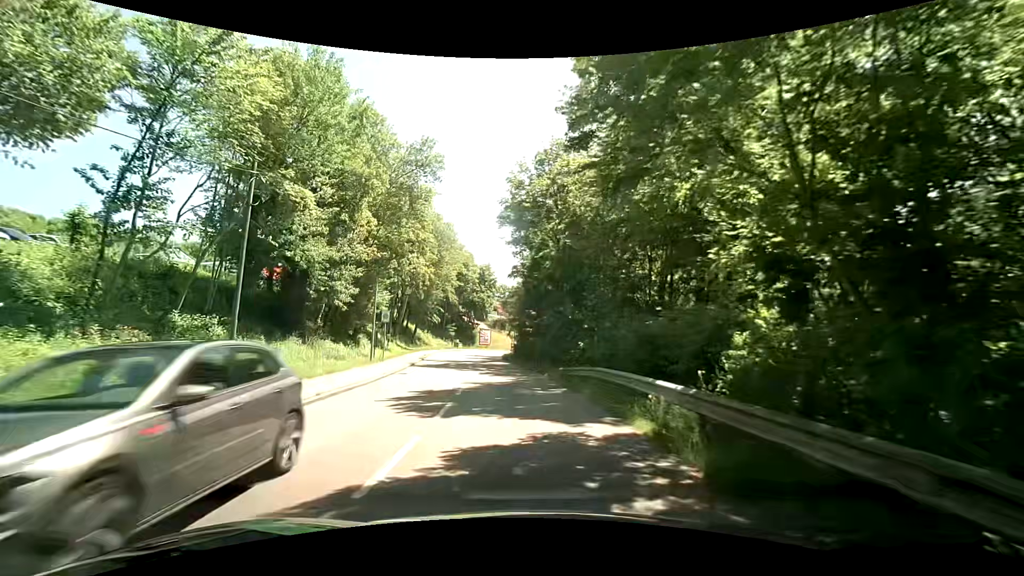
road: residential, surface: asphalt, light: Day
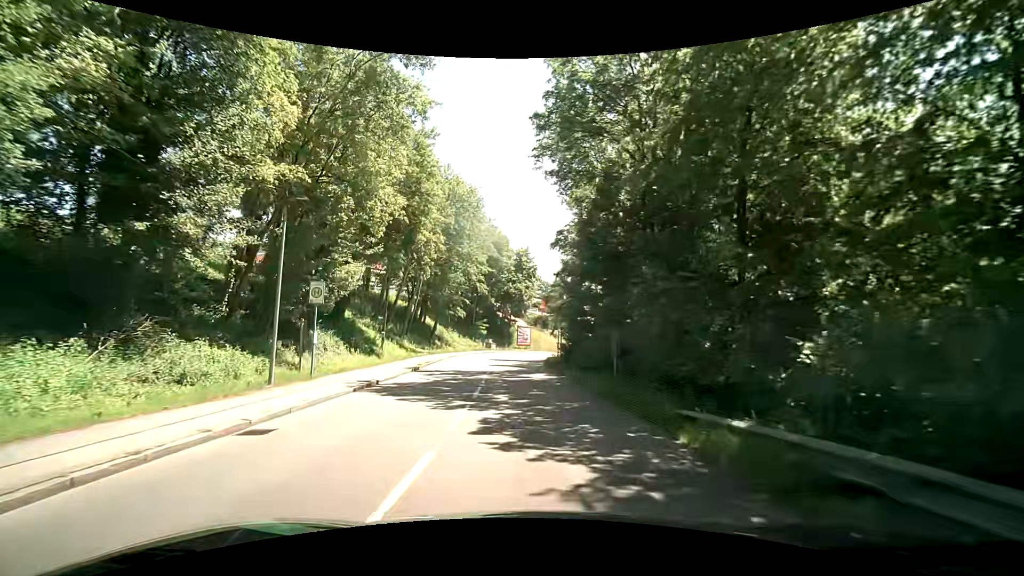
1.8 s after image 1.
(-0.6, +14.8) m; -5°
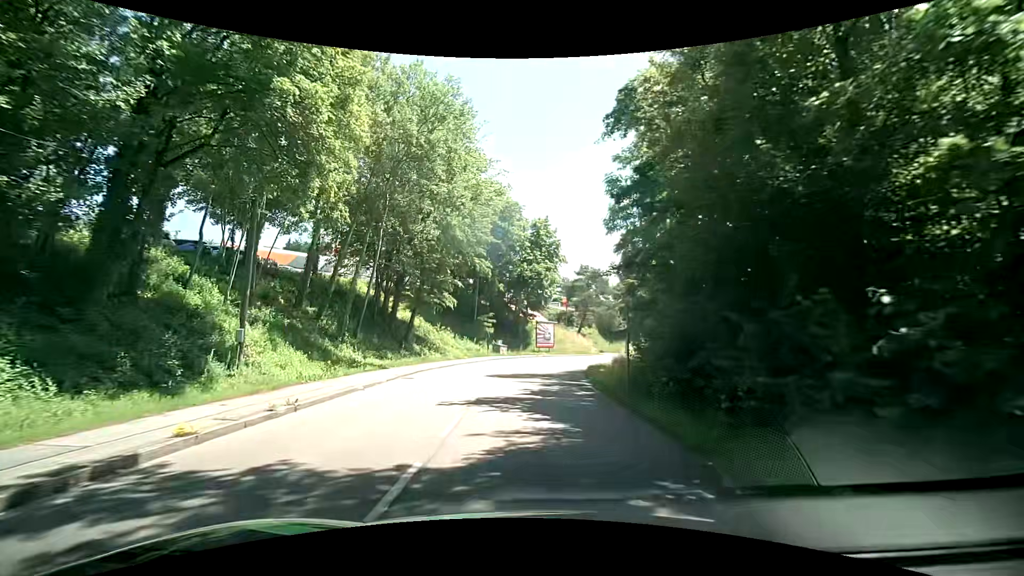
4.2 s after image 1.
(-0.3, +18.5) m; -1°
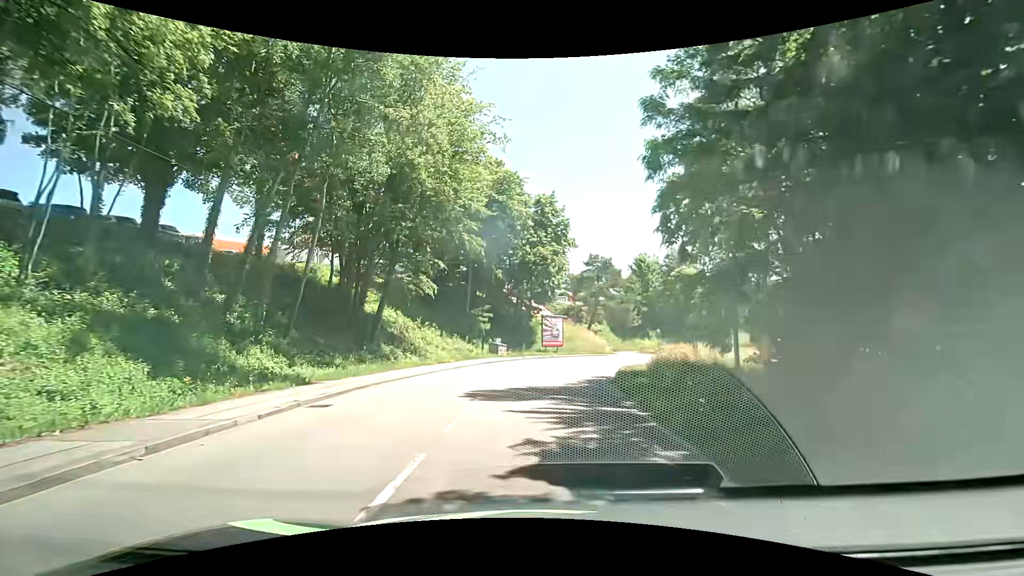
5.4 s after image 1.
(0.0, +8.6) m; -1°
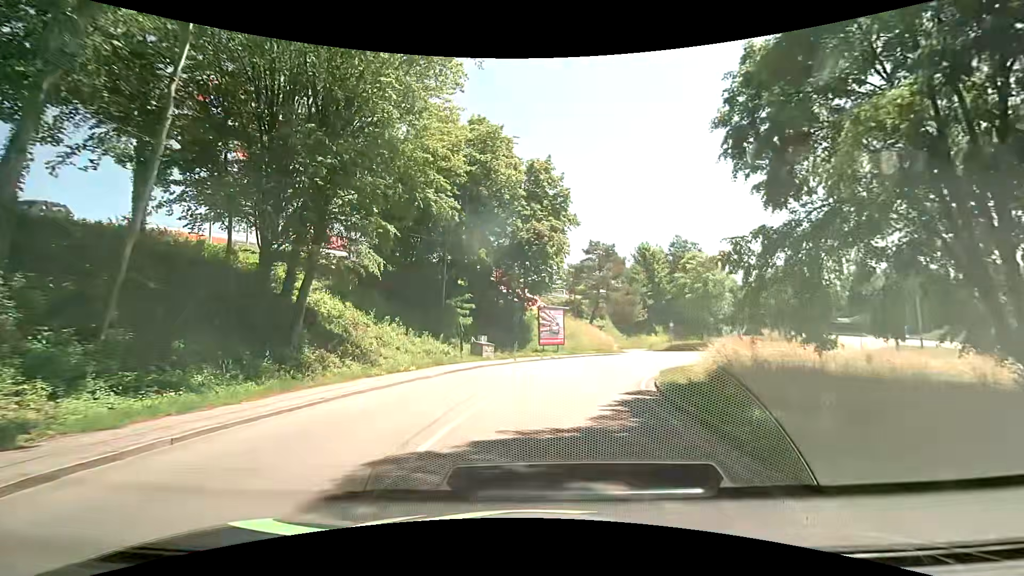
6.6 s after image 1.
(0.0, +8.7) m; +1°
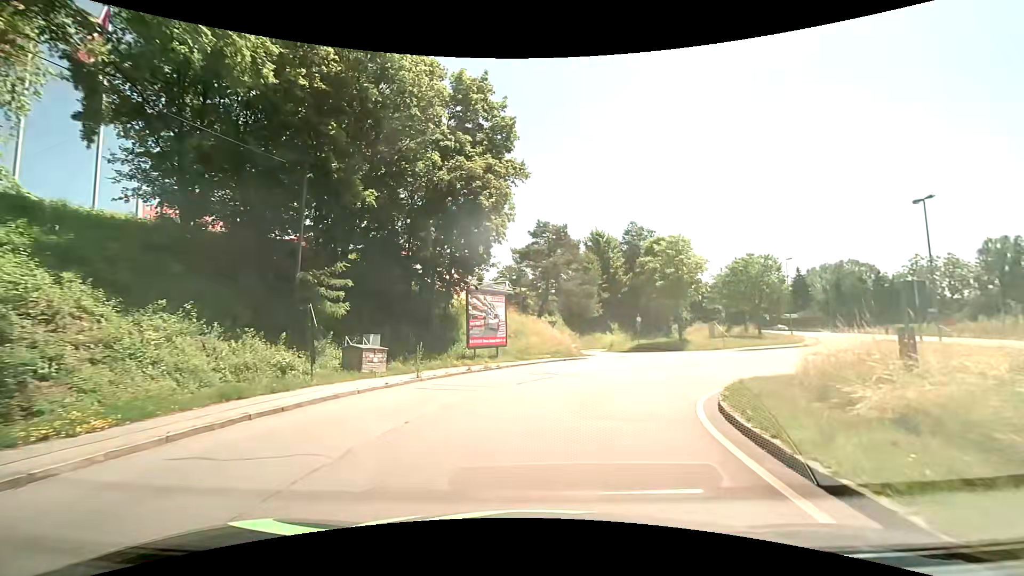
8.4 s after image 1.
(+0.5, +12.4) m; +5°
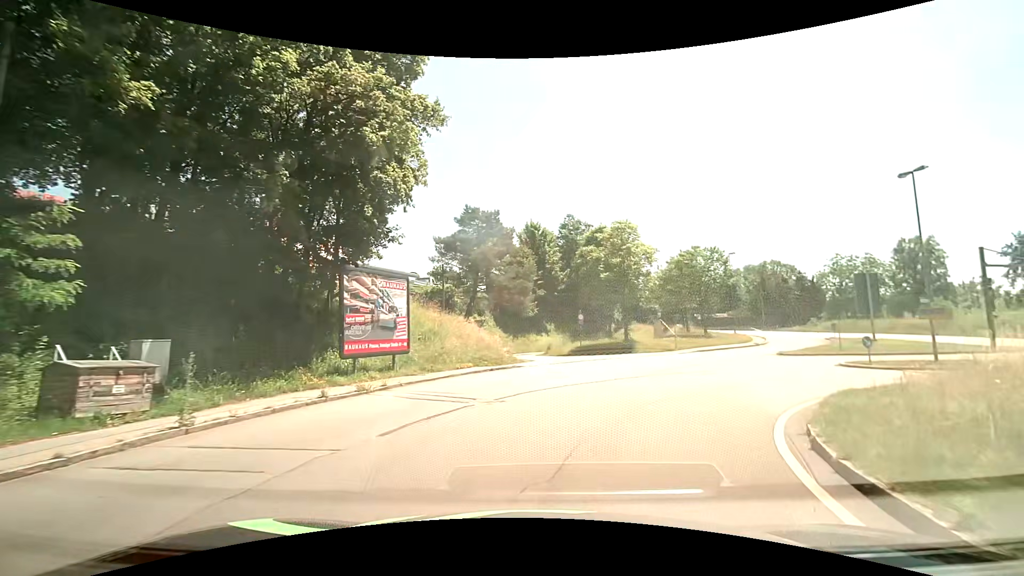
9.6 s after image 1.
(+0.6, +7.6) m; +8°
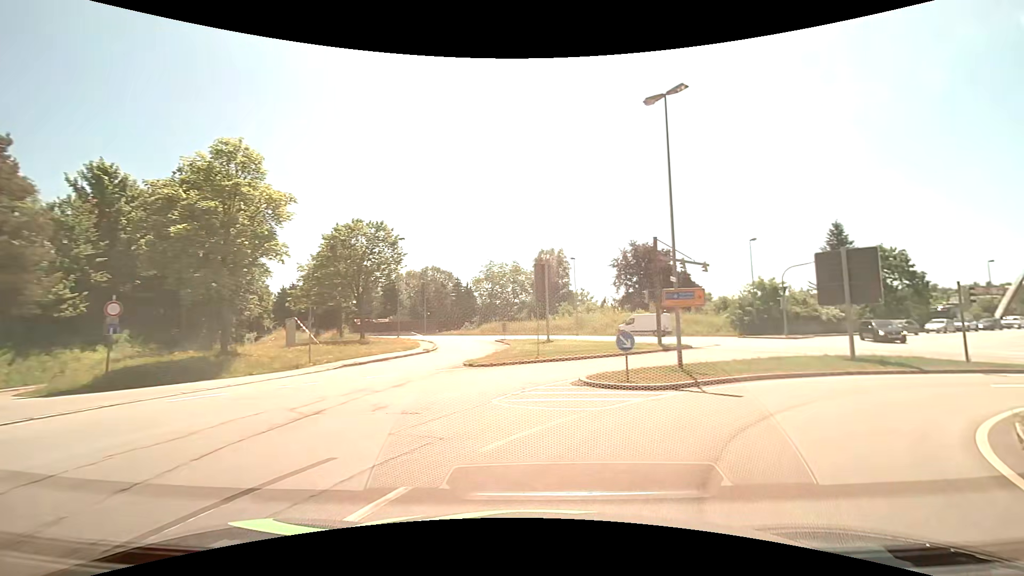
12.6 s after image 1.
(+4.5, +15.6) m; +37°
(+3, +9) (+10, +16) (+20, +18) (+30, +16) (+38, +9) (+44, +2) (+50, -6) (+56, -14) (+62, -22) (+68, -31) m
